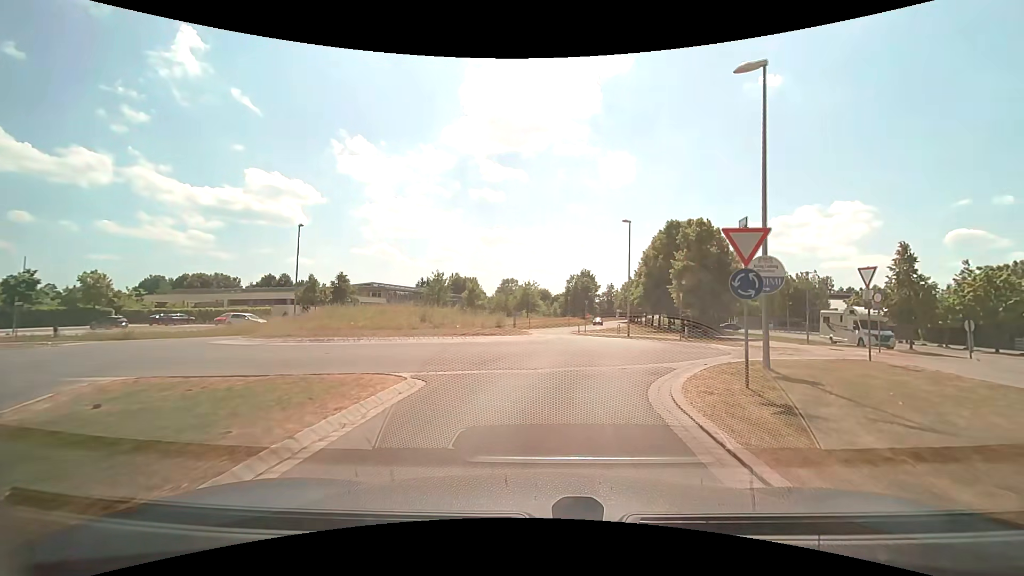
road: tertiary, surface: asphalt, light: Day
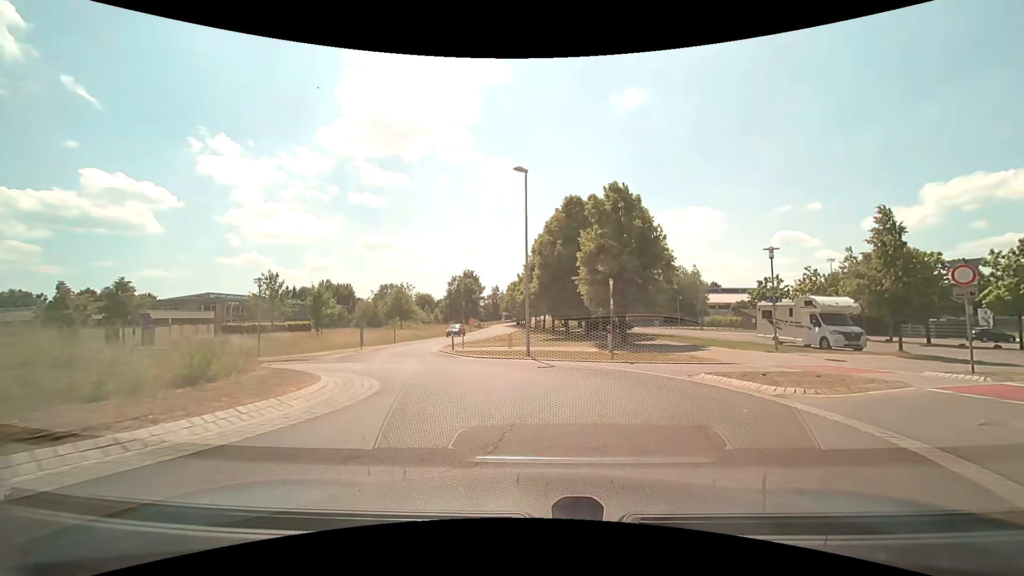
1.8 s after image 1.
(+1.4, +14.0) m; +13°
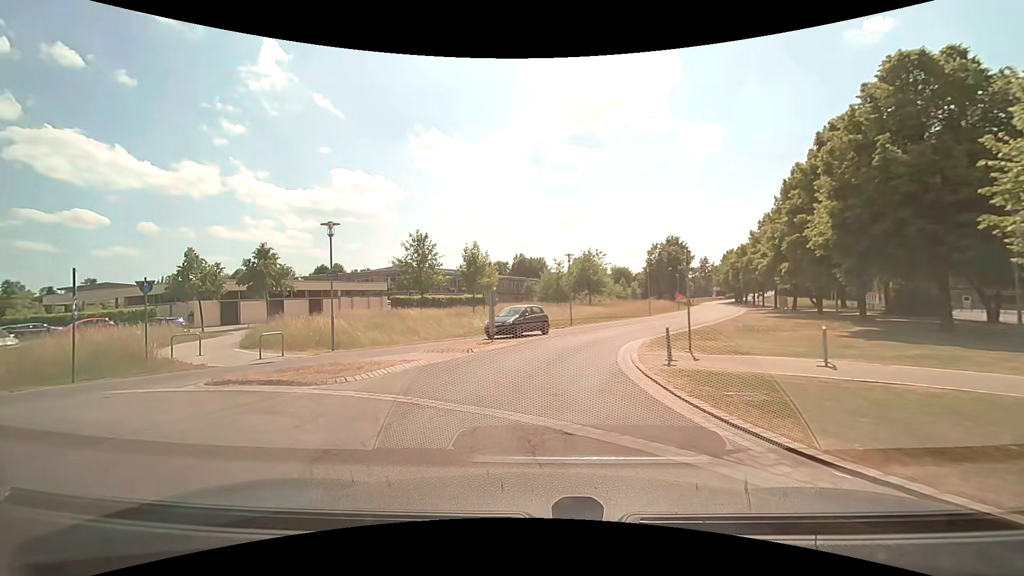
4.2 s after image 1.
(-2.4, +16.3) m; -22°
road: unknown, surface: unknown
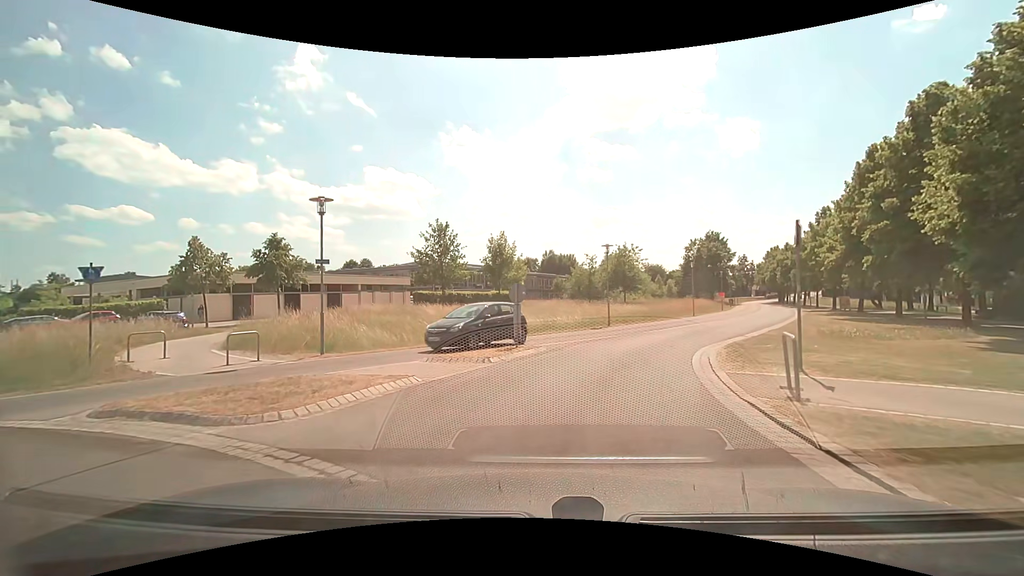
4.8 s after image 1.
(-0.2, +3.9) m; -4°
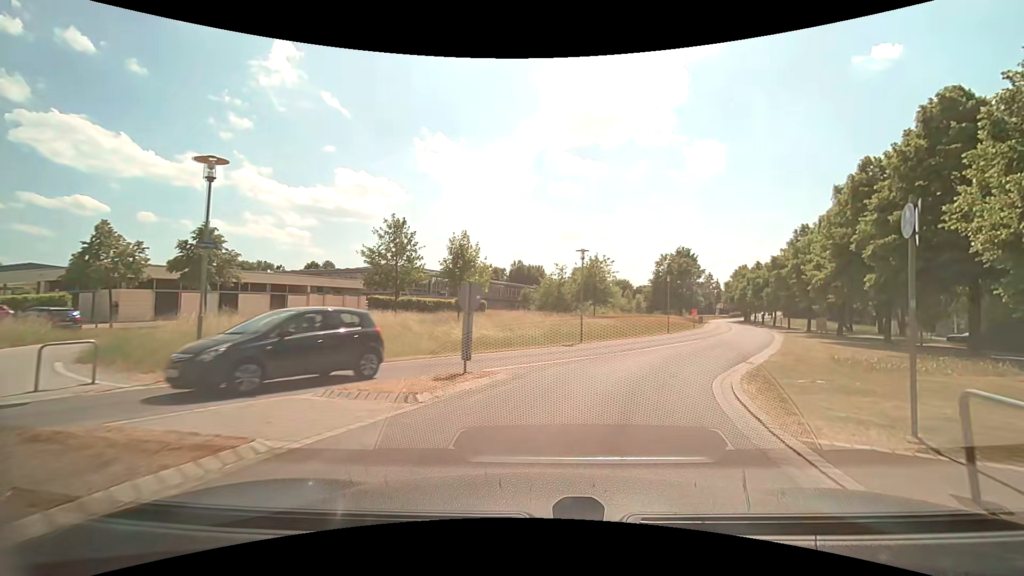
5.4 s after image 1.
(0.0, +4.1) m; +5°
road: tertiary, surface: asphalt
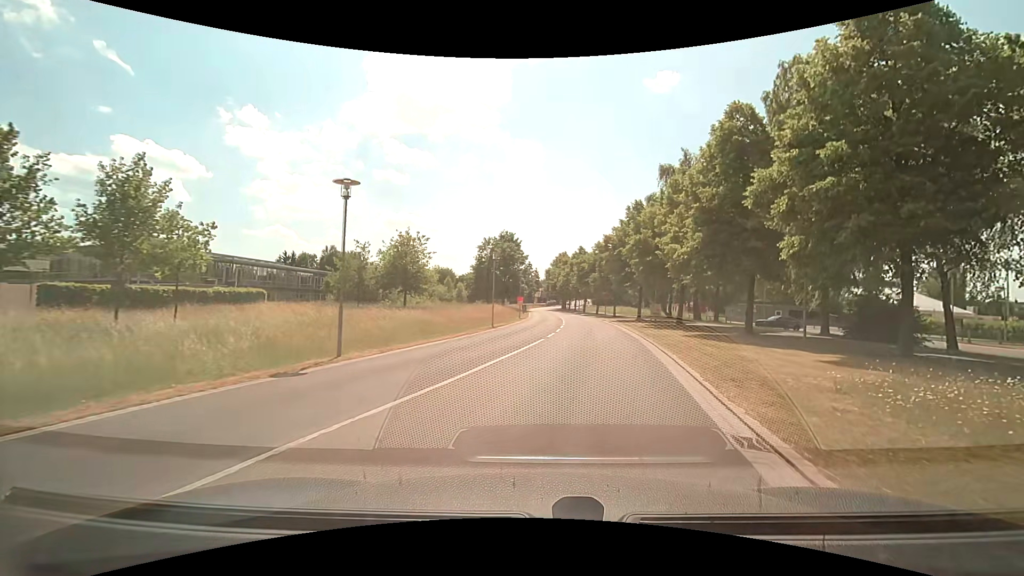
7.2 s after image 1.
(+2.0, +12.6) m; +19°
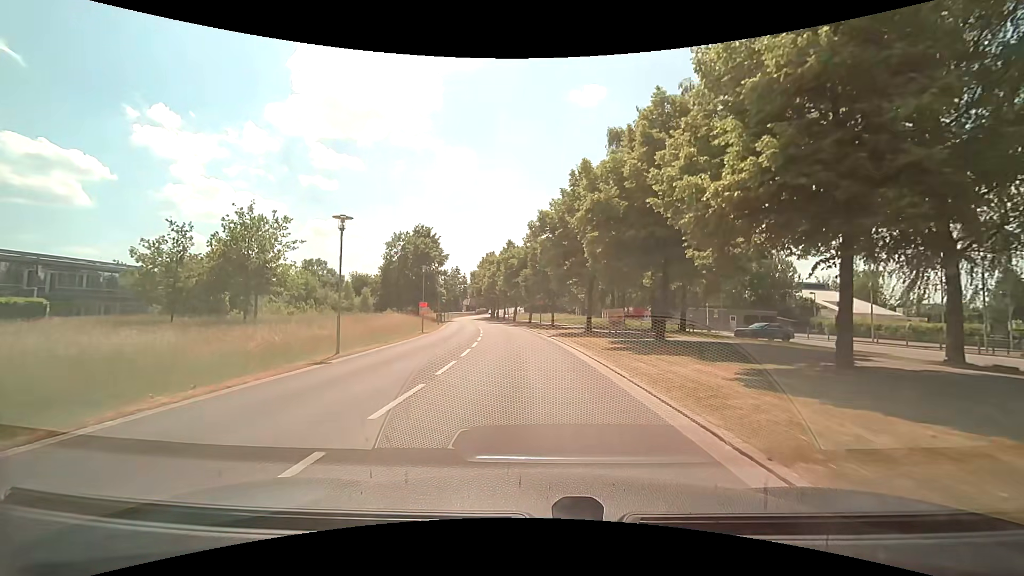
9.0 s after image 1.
(+1.6, +15.5) m; +8°
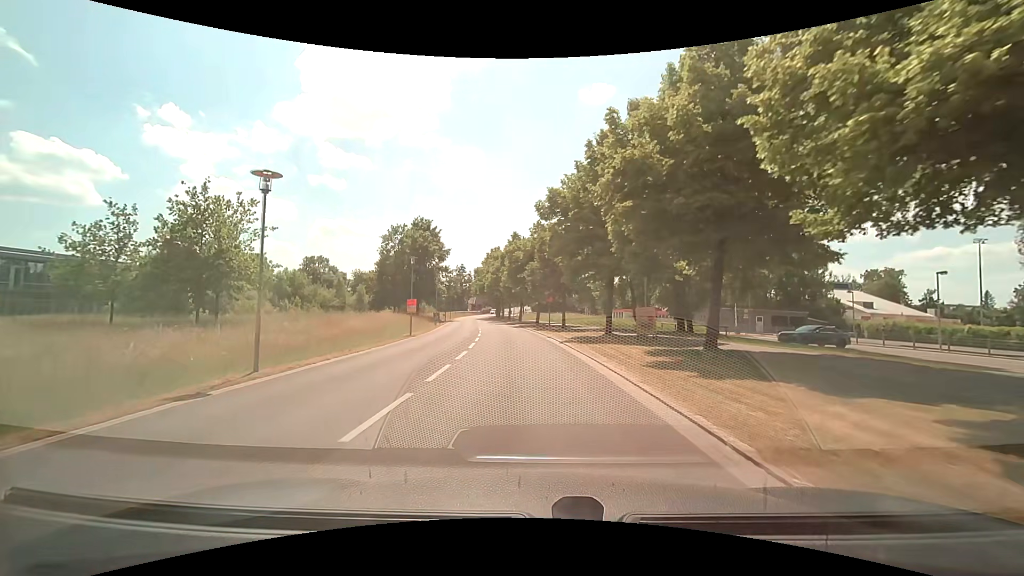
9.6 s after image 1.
(-0.1, +5.9) m; -1°
(0, +10) (-1, +20) (-2, +30) (-3, +40) (-4, +50) (-6, +60) (-7, +70) (-8, +80) (-9, +89) (-11, +99) m
